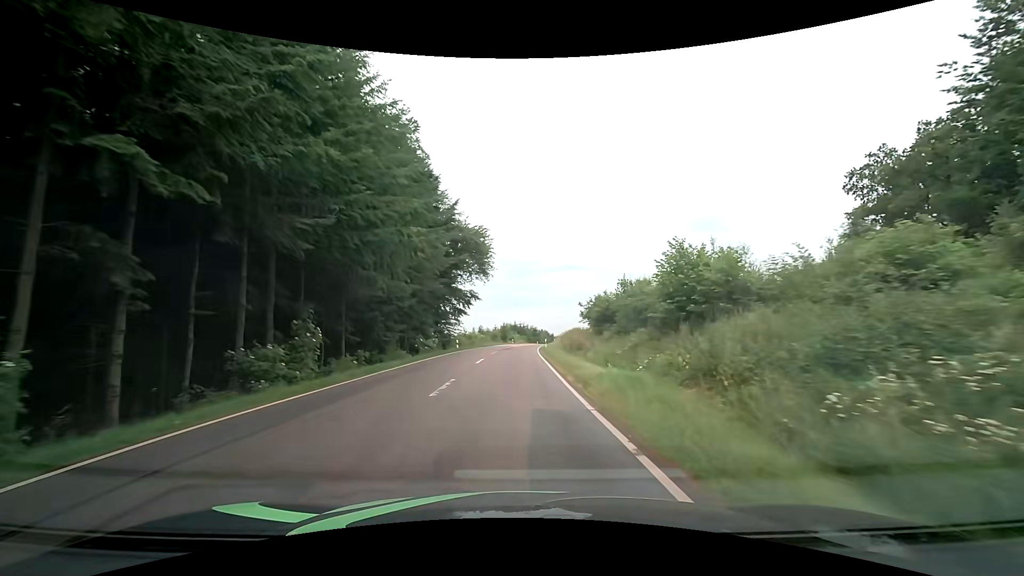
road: tertiary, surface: asphalt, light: Day
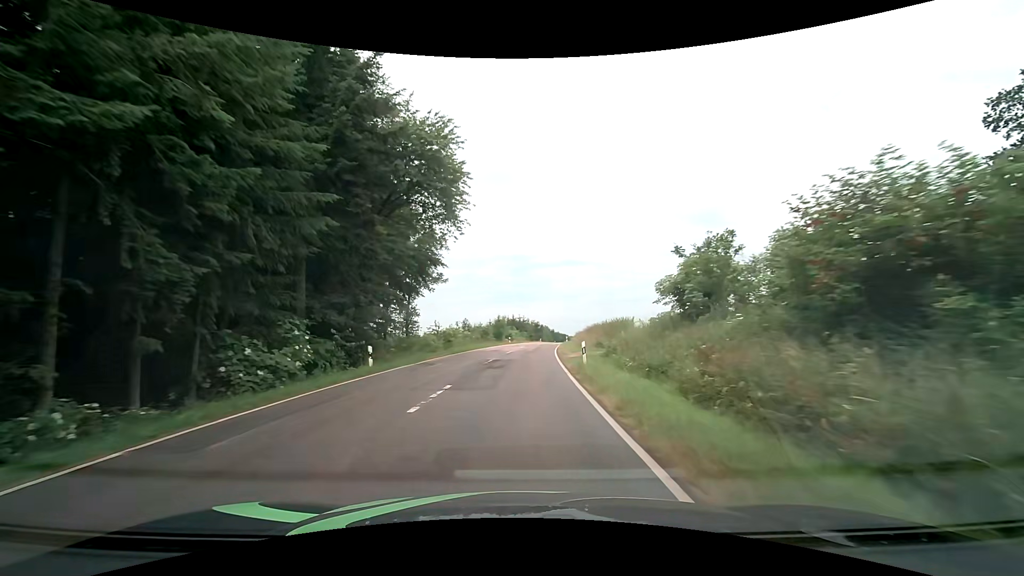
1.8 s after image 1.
(-0.1, +25.9) m; -1°
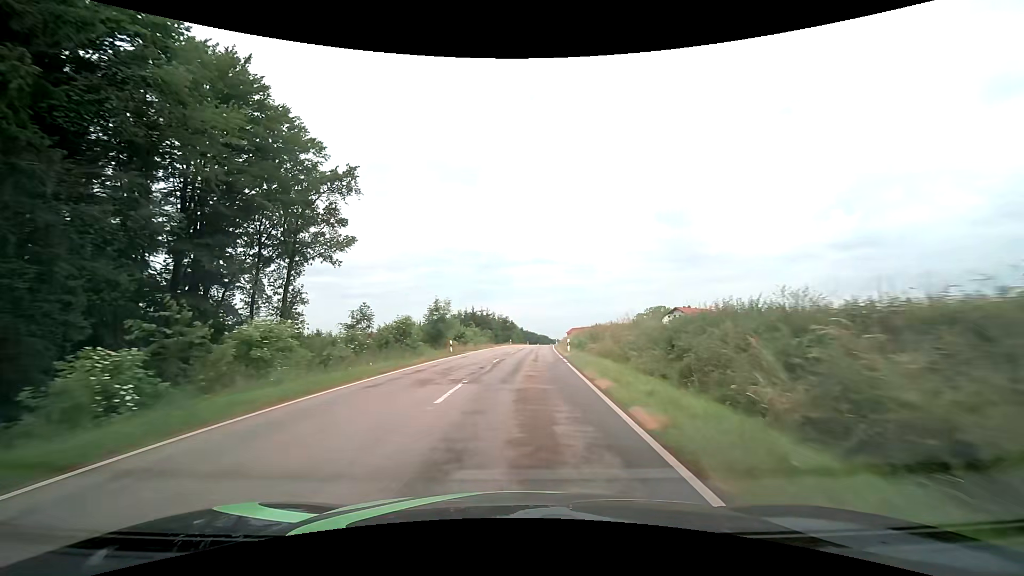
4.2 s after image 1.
(+1.3, +35.7) m; +4°
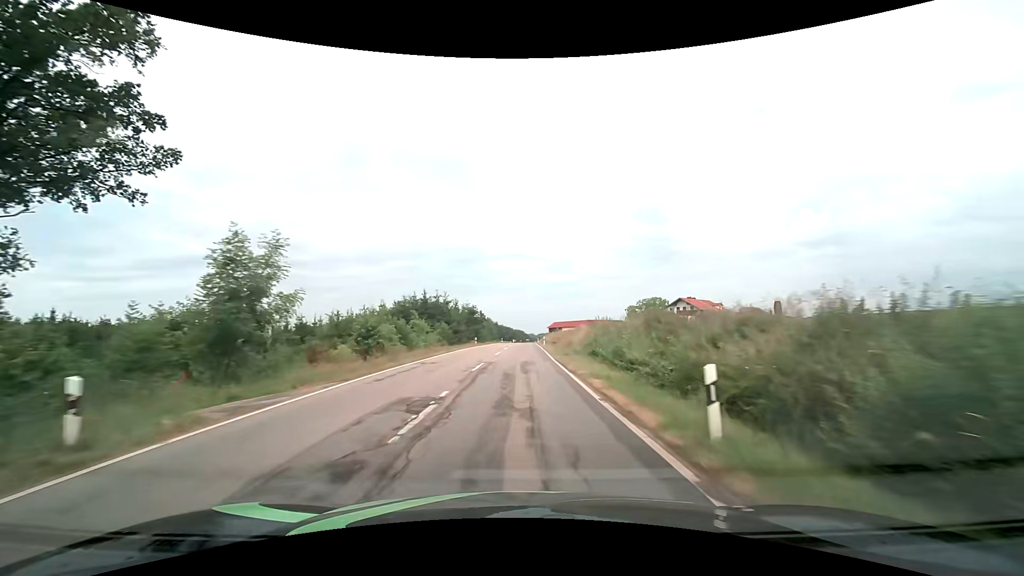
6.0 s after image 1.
(+0.5, +27.6) m; +2°
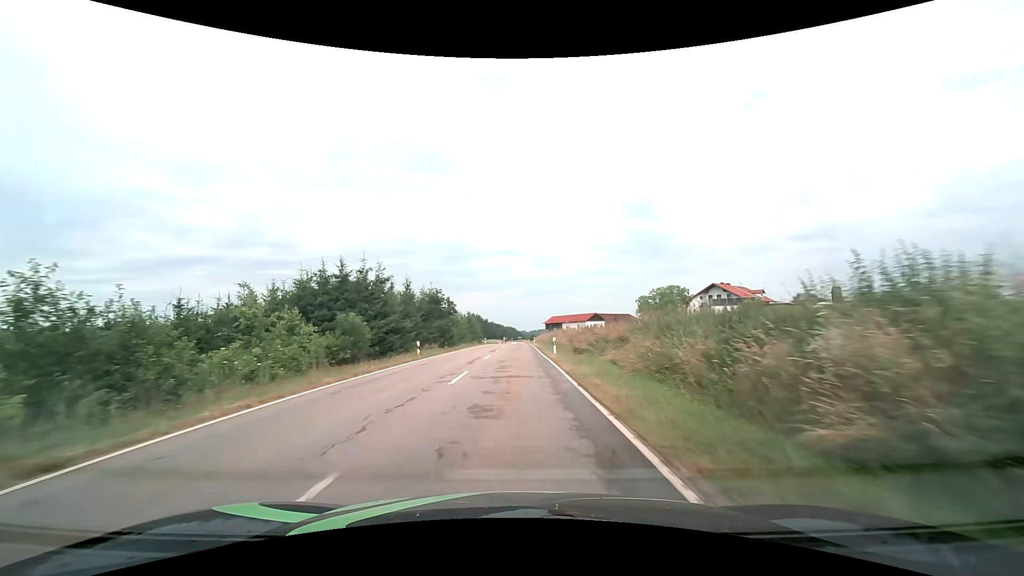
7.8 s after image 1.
(+0.5, +28.5) m; +1°
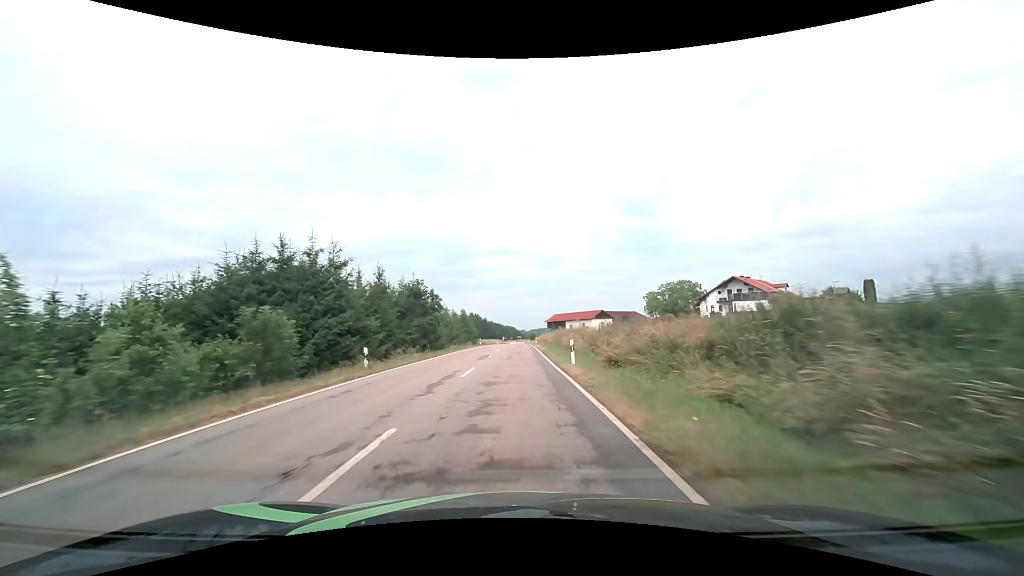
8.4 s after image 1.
(0.0, +9.7) m; 0°
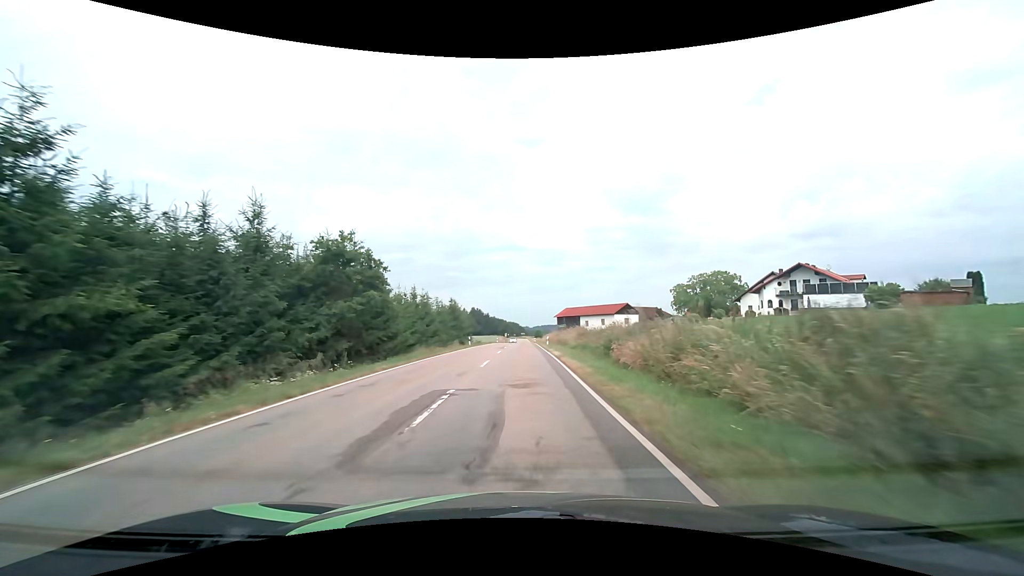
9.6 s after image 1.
(-0.1, +19.9) m; 0°
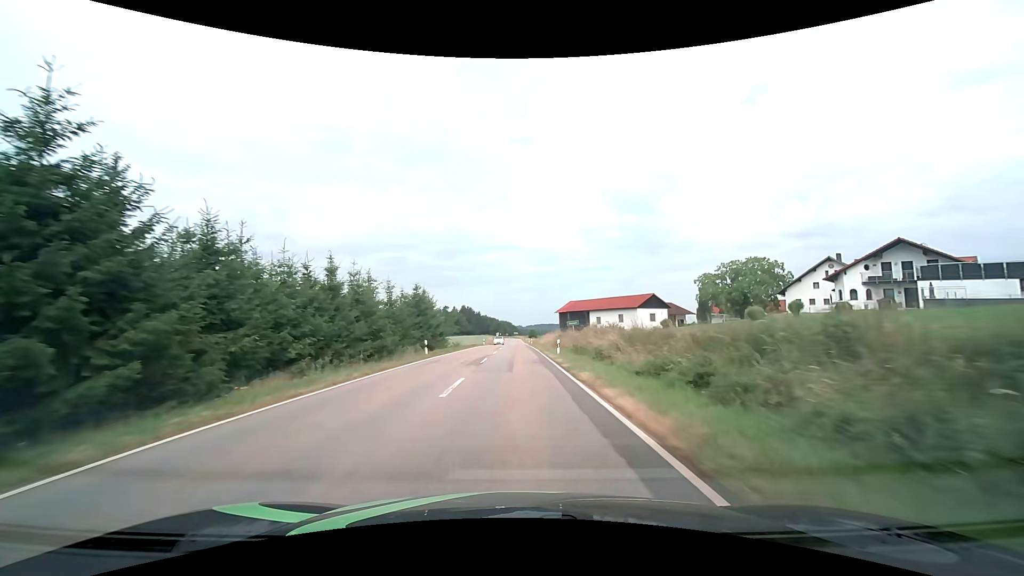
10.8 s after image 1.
(+0.1, +20.3) m; +1°
